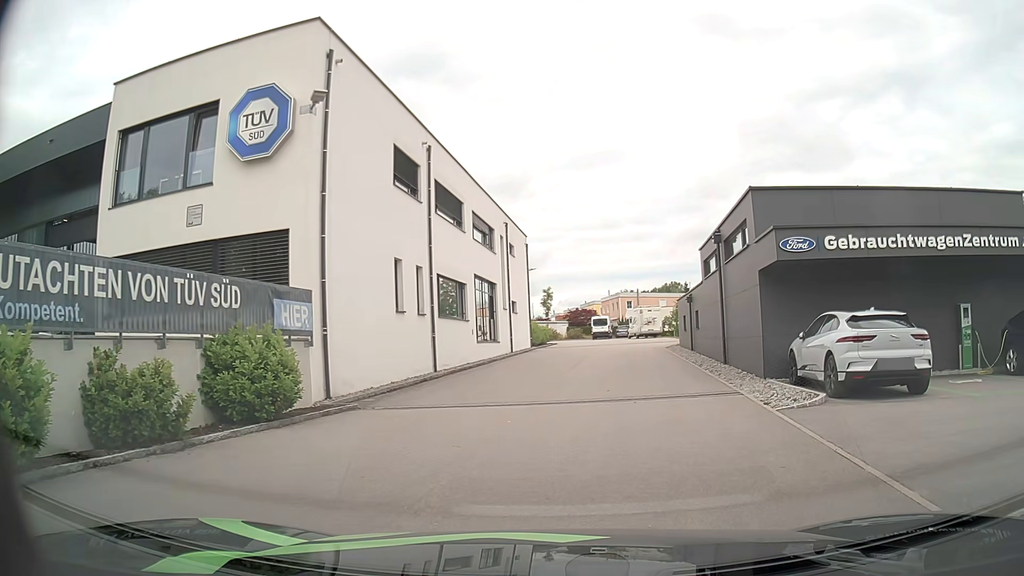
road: residential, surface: asphalt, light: Day
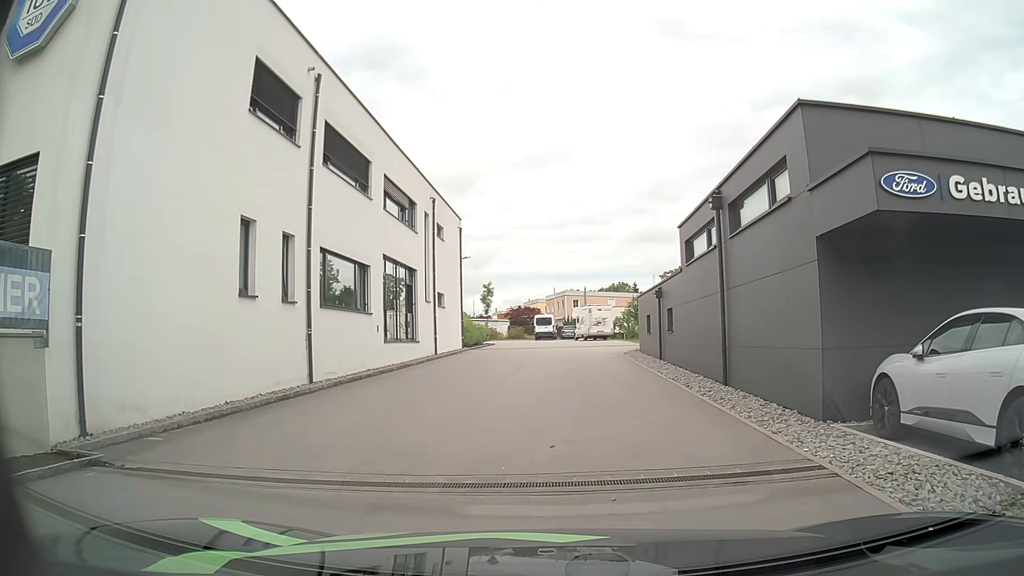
(+0.6, +6.9) m; +6°
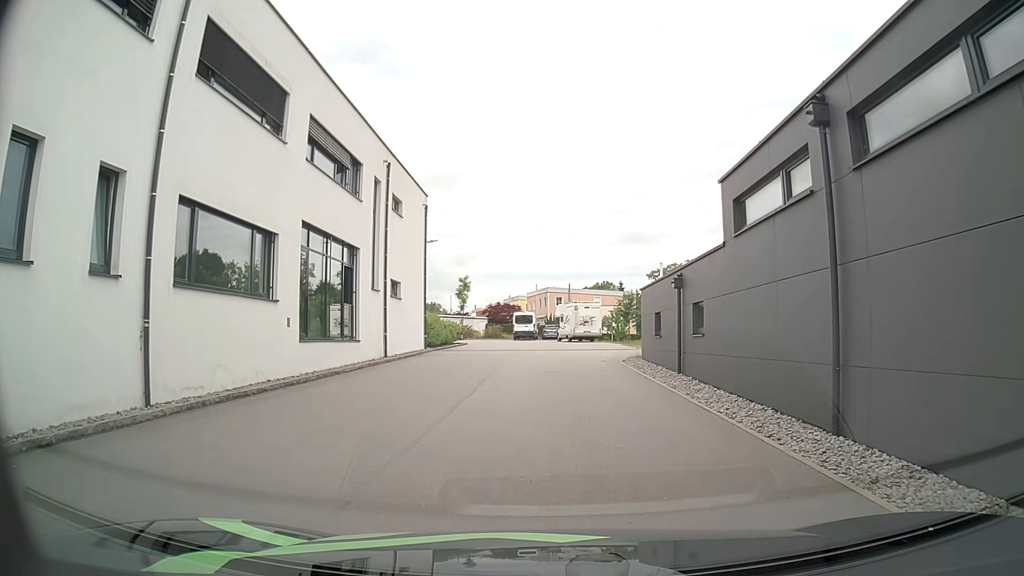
(+0.1, +6.7) m; +3°
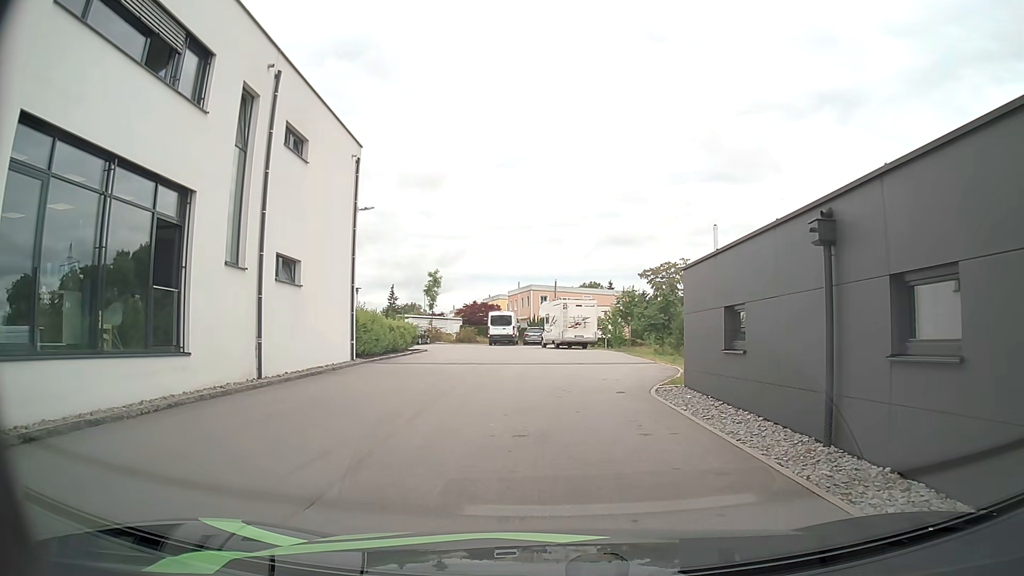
(0.0, +10.5) m; 0°
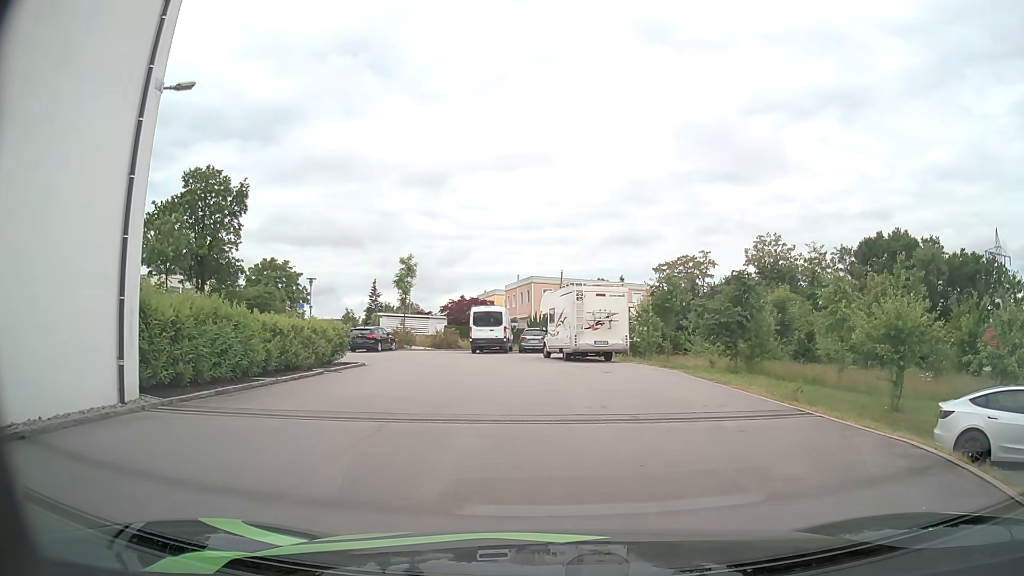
(0.0, +14.0) m; 0°
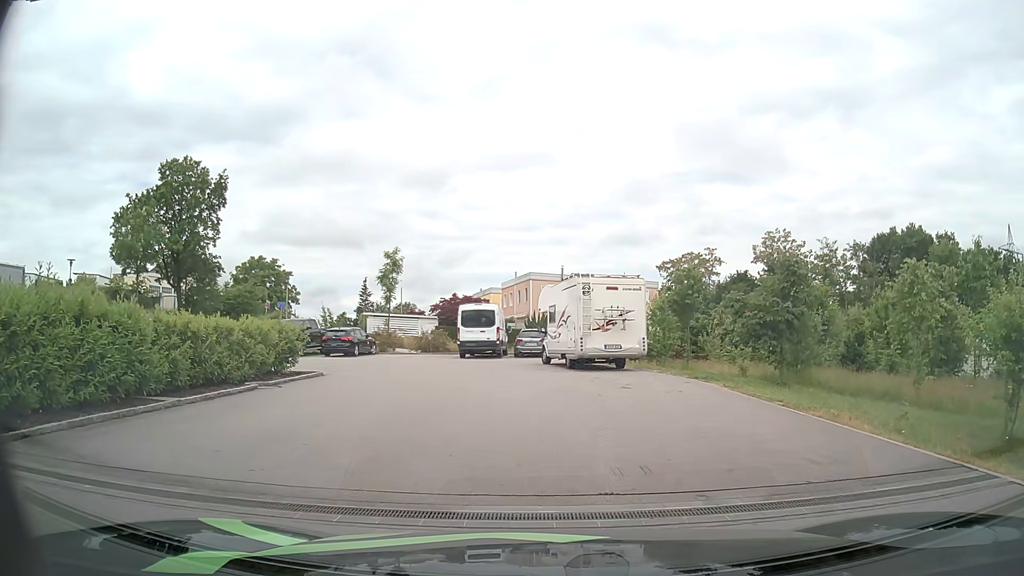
(0.0, +4.7) m; -1°
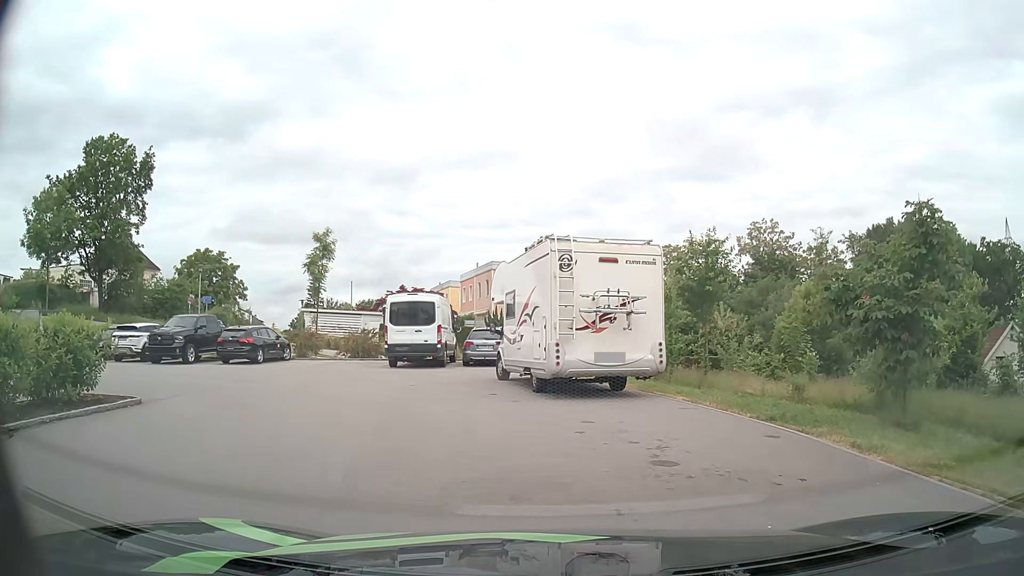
(+0.3, +8.5) m; +4°
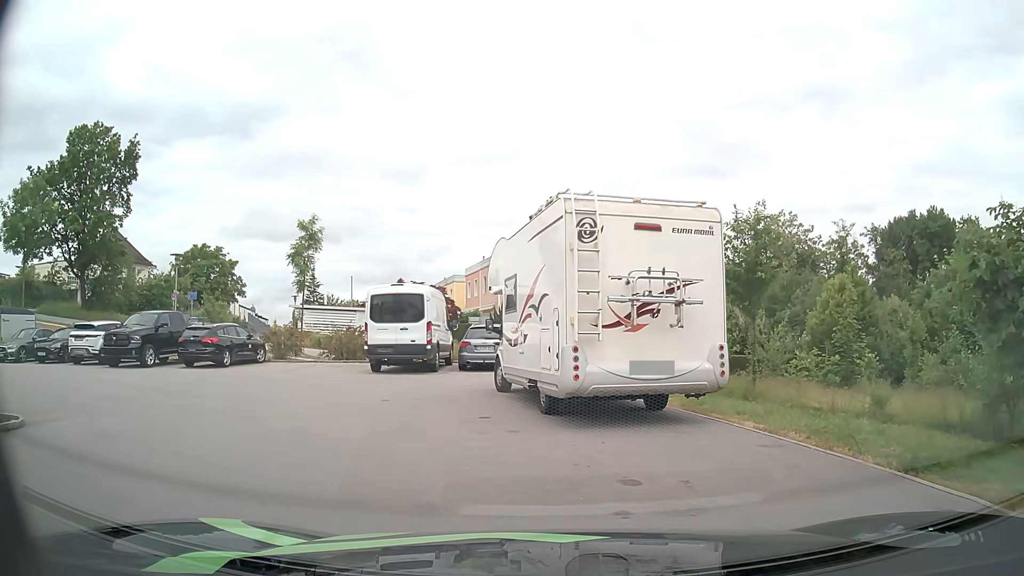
(0.0, +3.8) m; 0°
